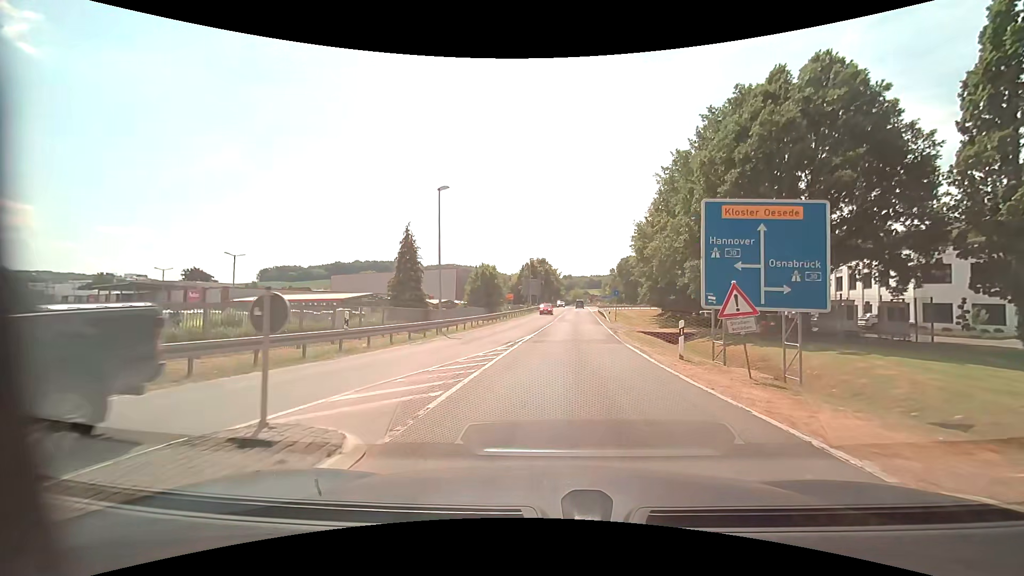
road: secondary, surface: asphalt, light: Day
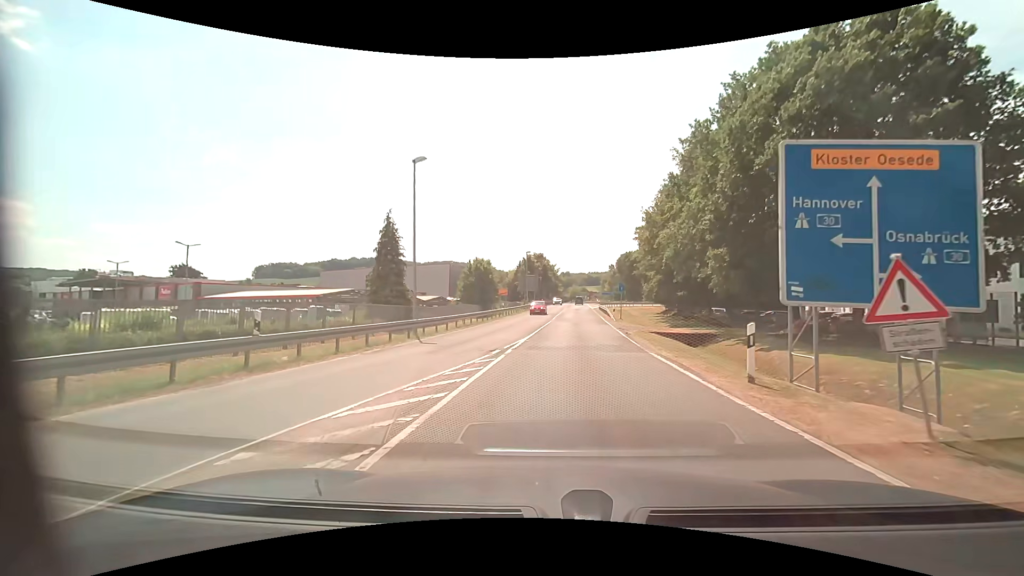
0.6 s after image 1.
(0.0, +5.2) m; 0°
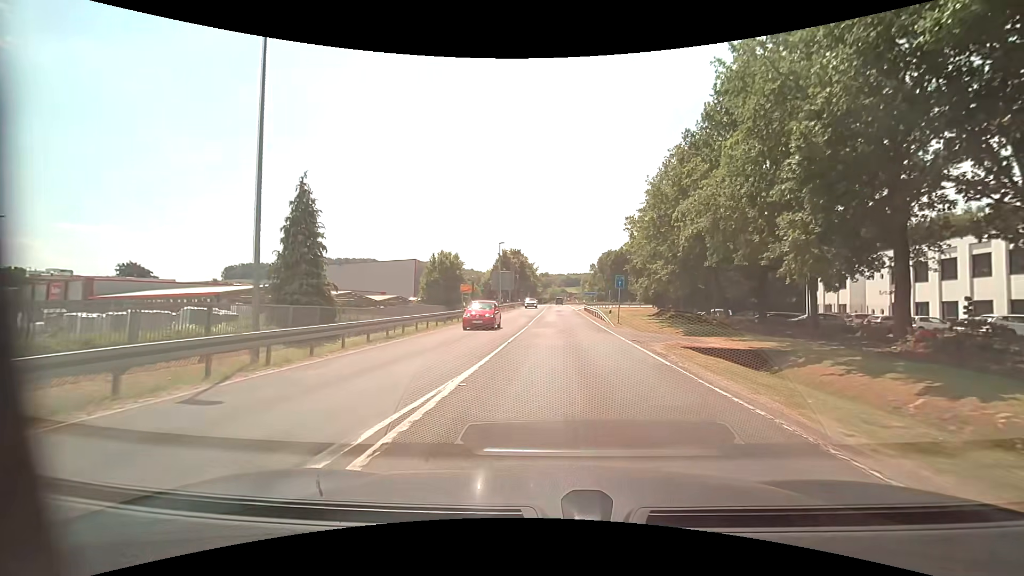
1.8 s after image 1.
(+0.3, +11.7) m; +2°
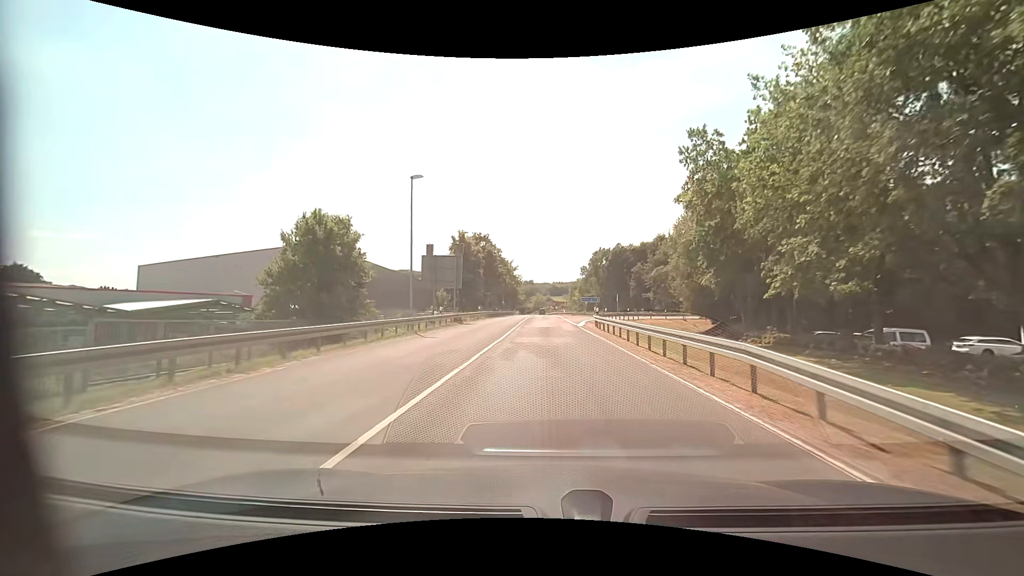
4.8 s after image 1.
(+1.0, +35.1) m; +2°
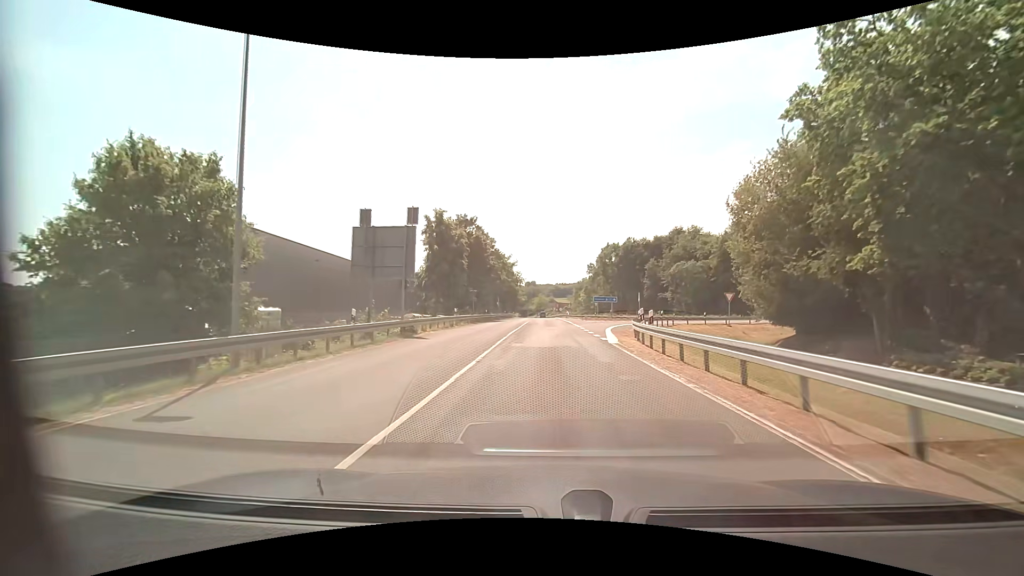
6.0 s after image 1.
(-0.1, +15.8) m; 0°
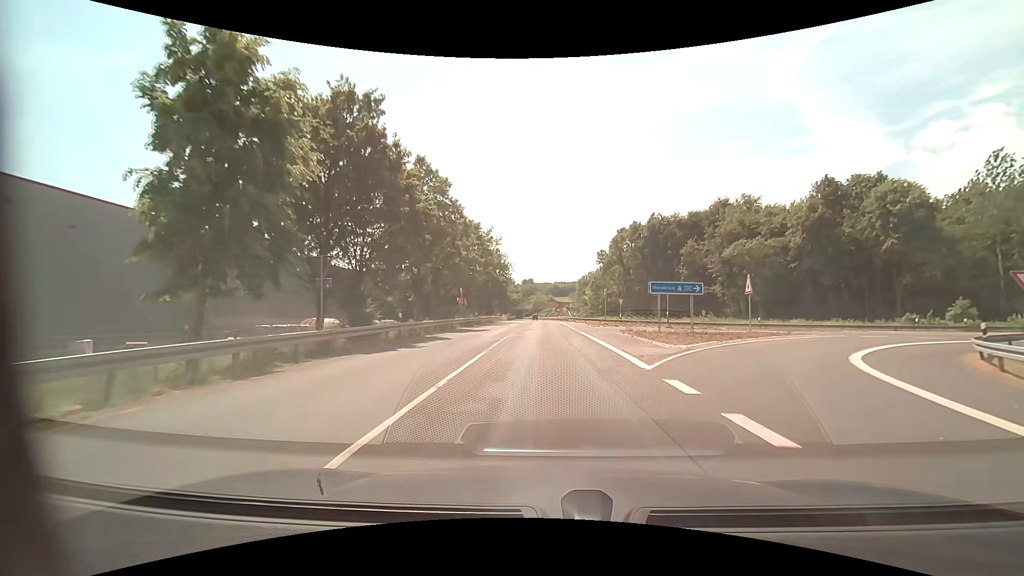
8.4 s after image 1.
(+0.1, +34.1) m; 0°
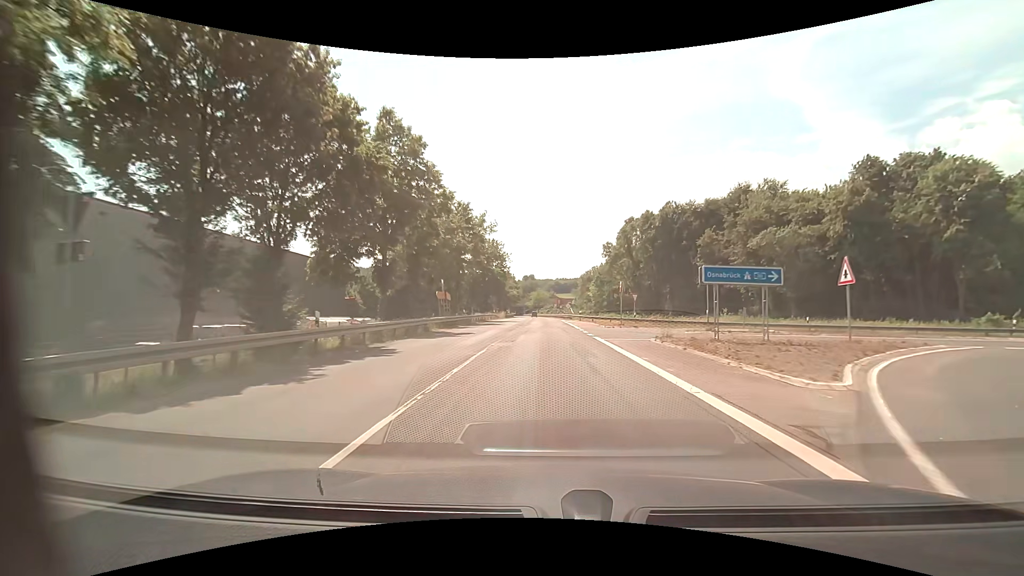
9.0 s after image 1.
(0.0, +9.0) m; 0°
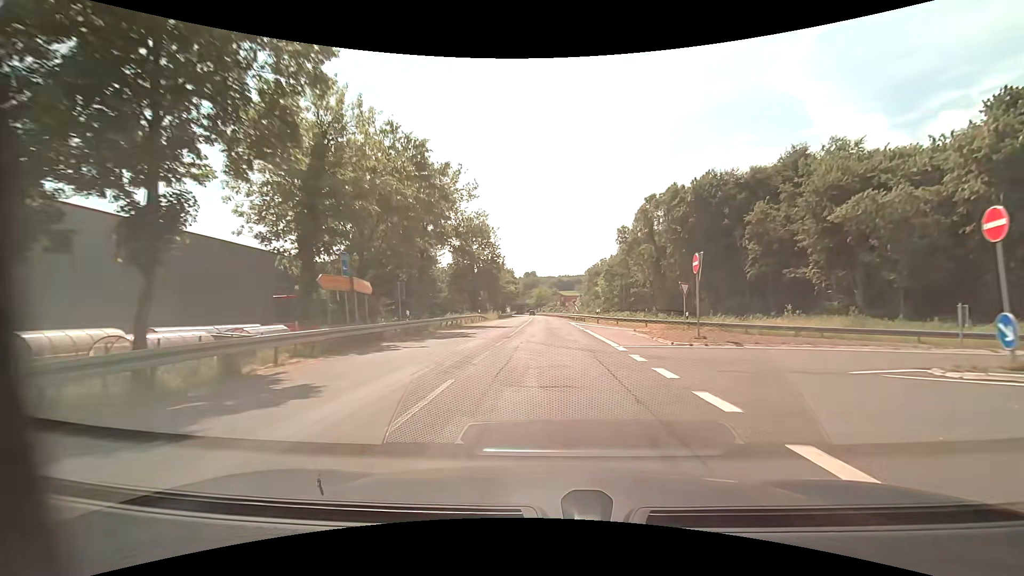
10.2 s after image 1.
(-0.1, +18.5) m; 0°
(0, +10) (0, +20) (0, +30) (0, +40) (0, +50) (0, +60) (0, +70) (-1, +80) (-1, +90) (-1, +100) m
